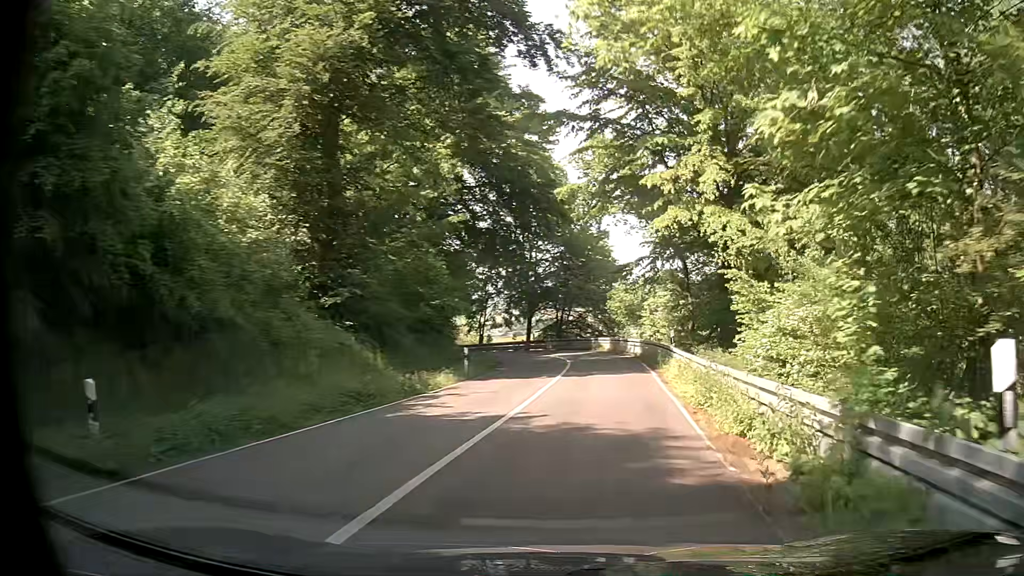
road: secondary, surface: asphalt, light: Day
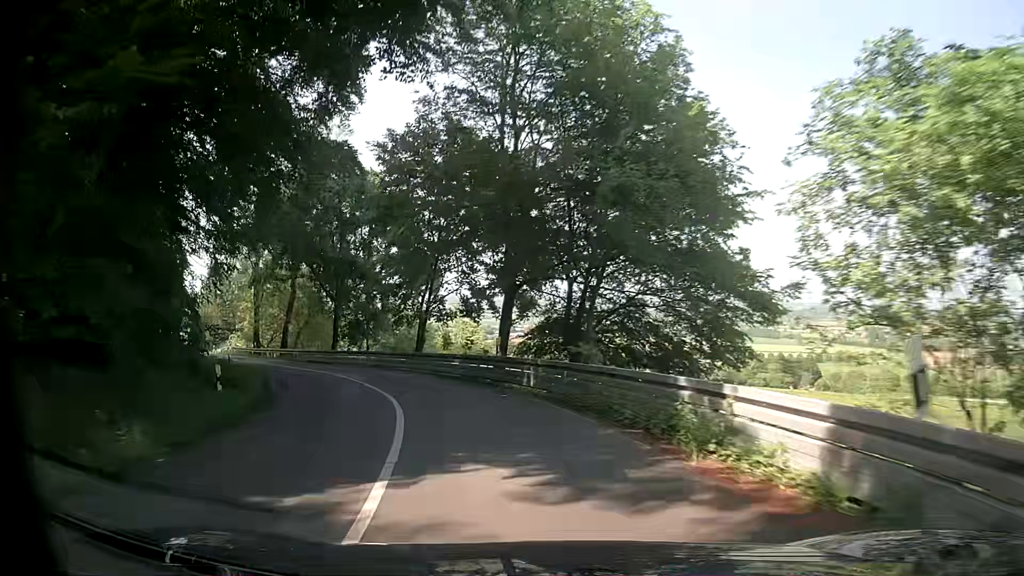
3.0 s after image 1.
(+3.6, +35.1) m; 0°
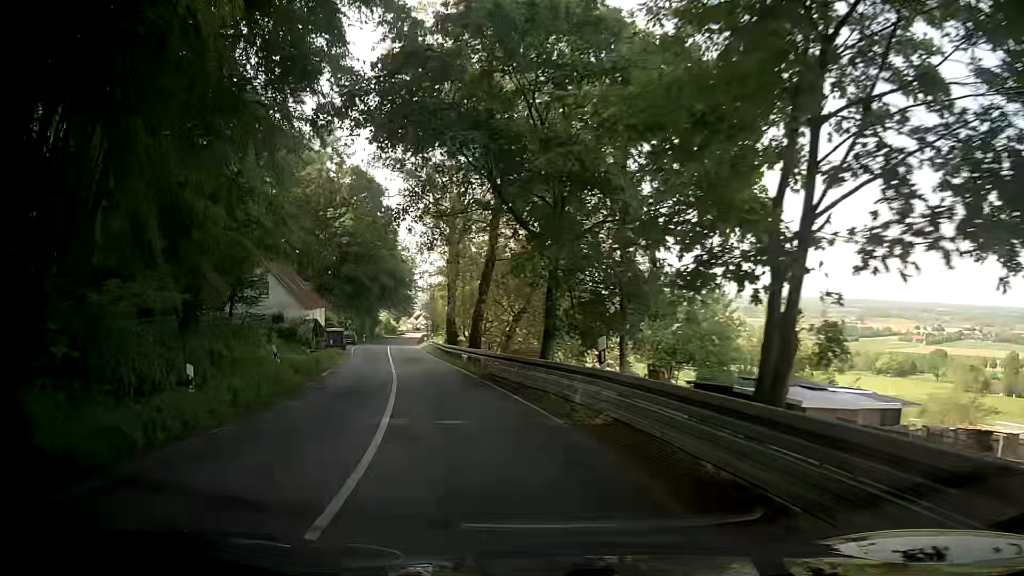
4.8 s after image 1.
(-4.7, +22.9) m; -21°
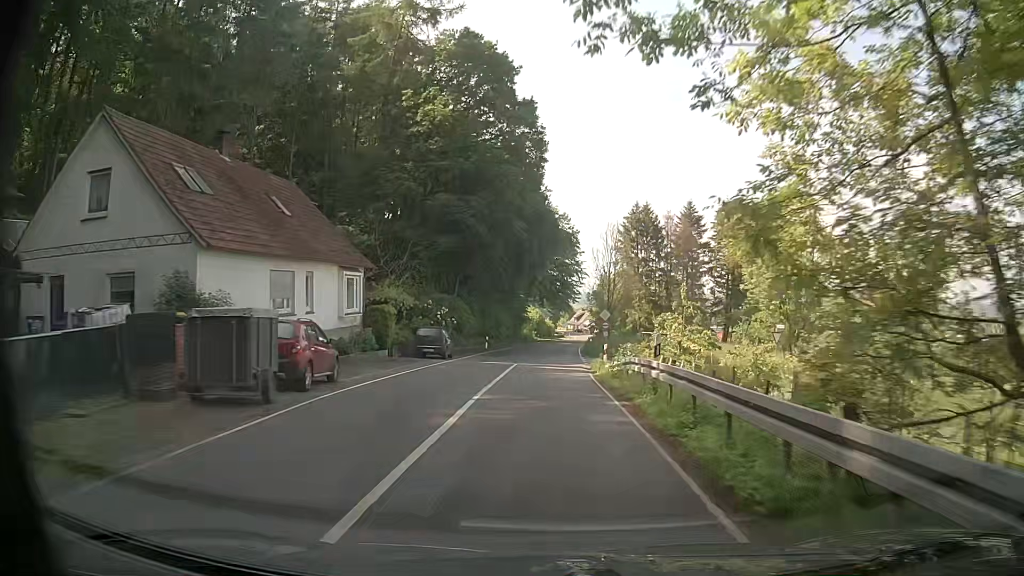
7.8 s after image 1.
(-10.2, +40.4) m; -19°
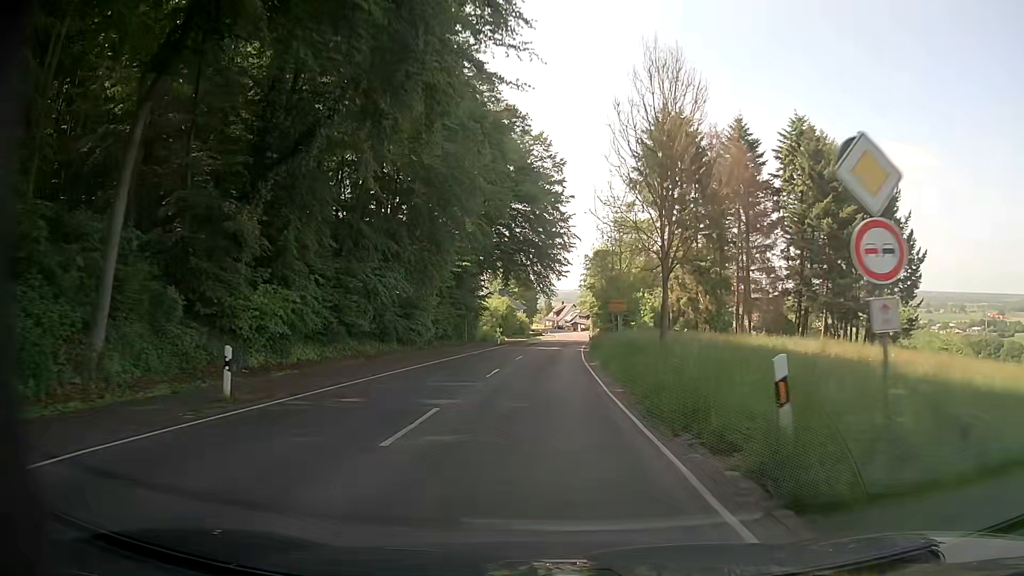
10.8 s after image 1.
(+1.8, +42.1) m; +4°
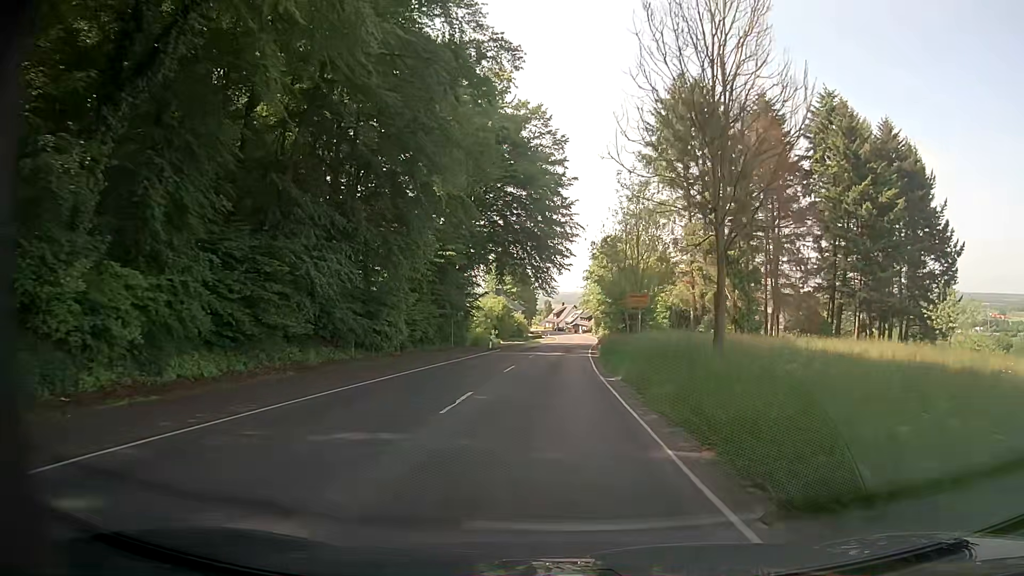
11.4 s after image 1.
(0.0, +8.5) m; 0°
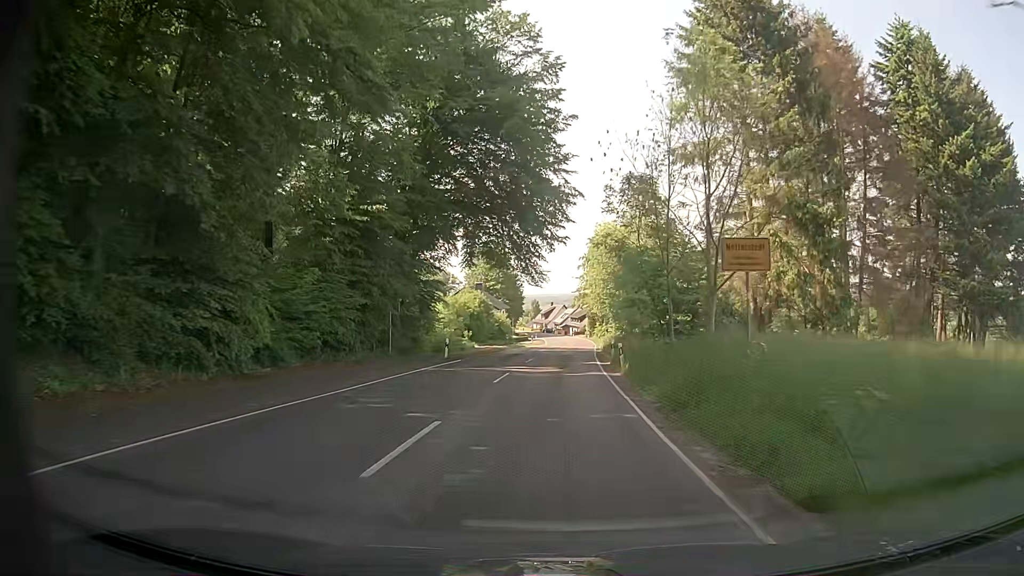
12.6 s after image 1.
(0.0, +17.1) m; 0°
(0, +10) (+1, +20) (+1, +30) (+2, +40) (+2, +50) (+3, +60) (+4, +70) (+5, +80) (+6, +90) (+6, +100) m
